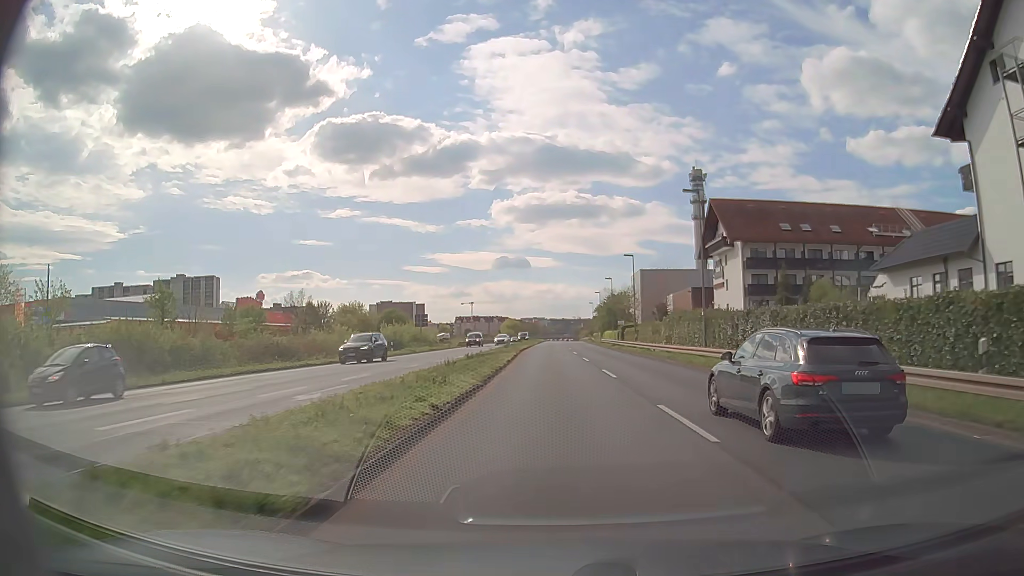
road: primary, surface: asphalt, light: Day
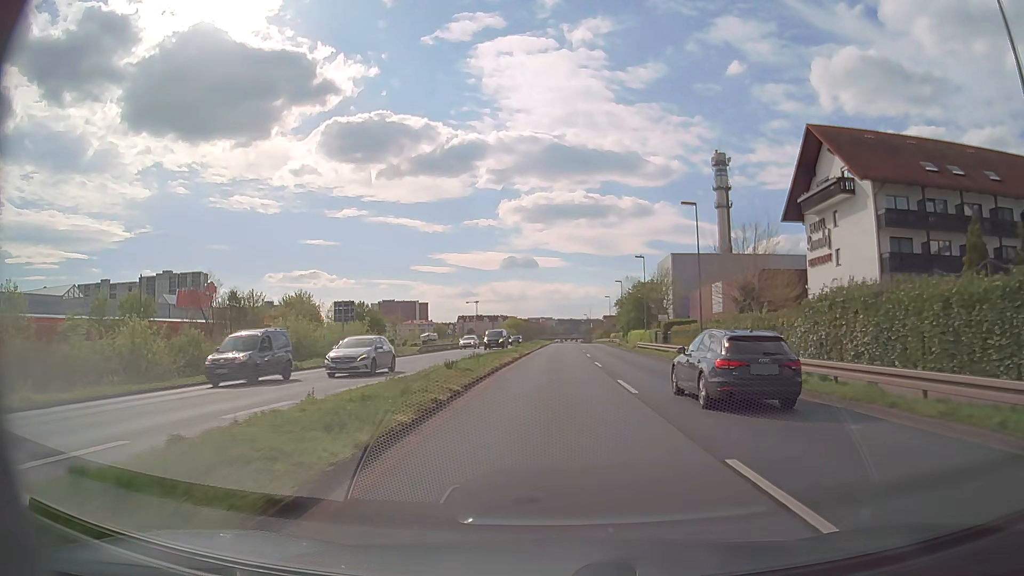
(-0.1, +30.7) m; 0°
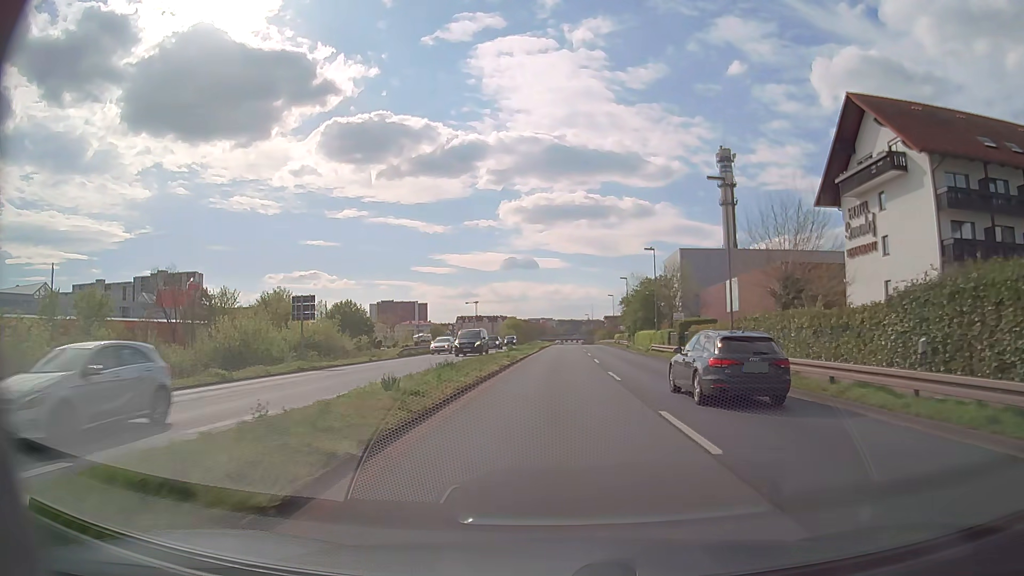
(0.0, +7.8) m; 0°
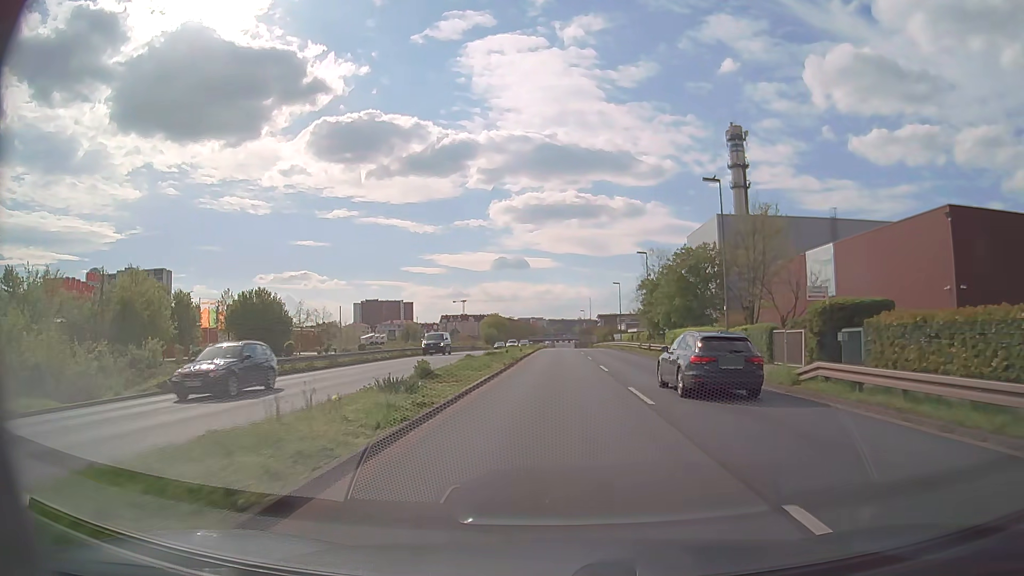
(+0.3, +31.7) m; +1°
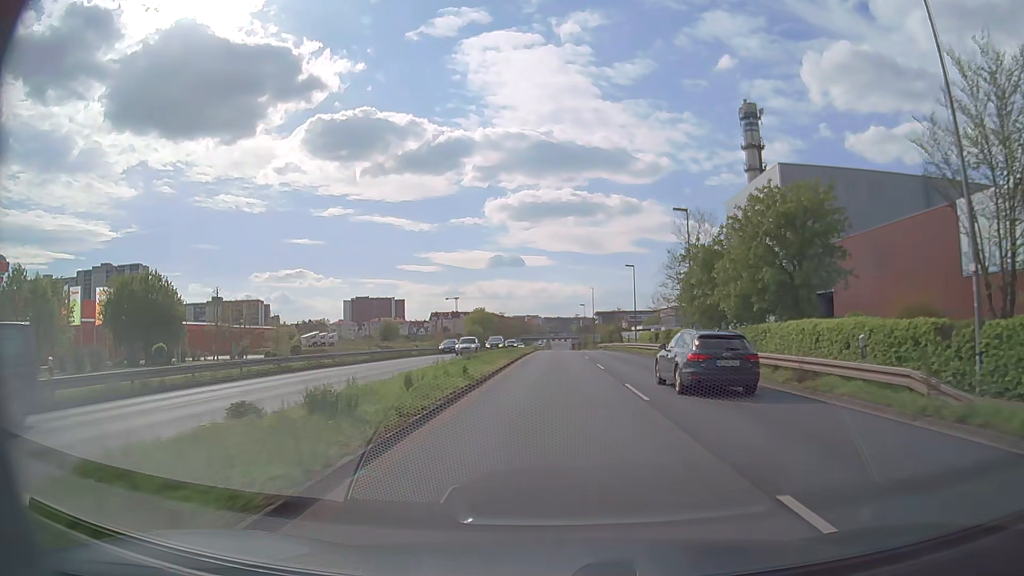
(+0.1, +24.2) m; 0°
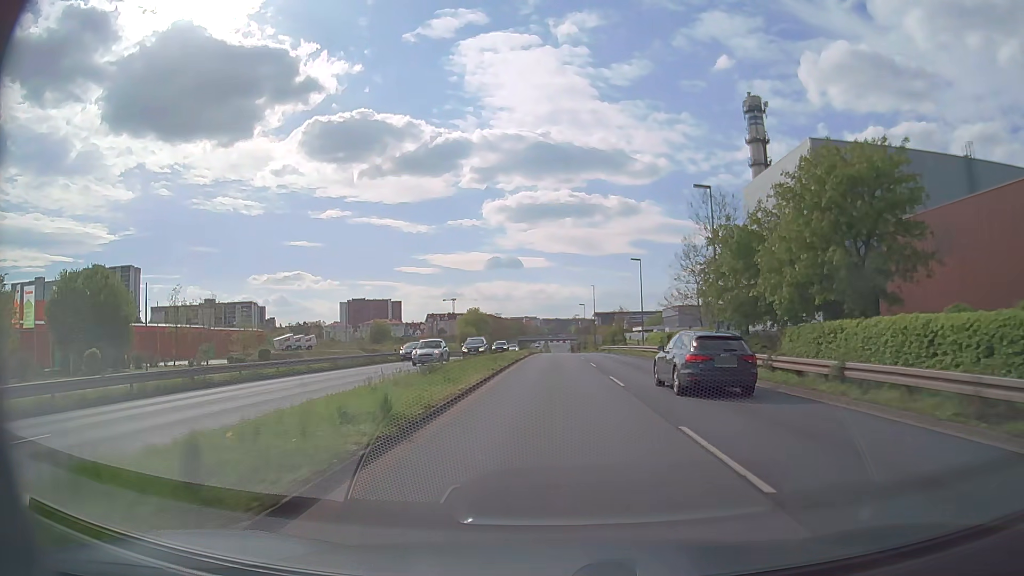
(0.0, +8.0) m; 0°
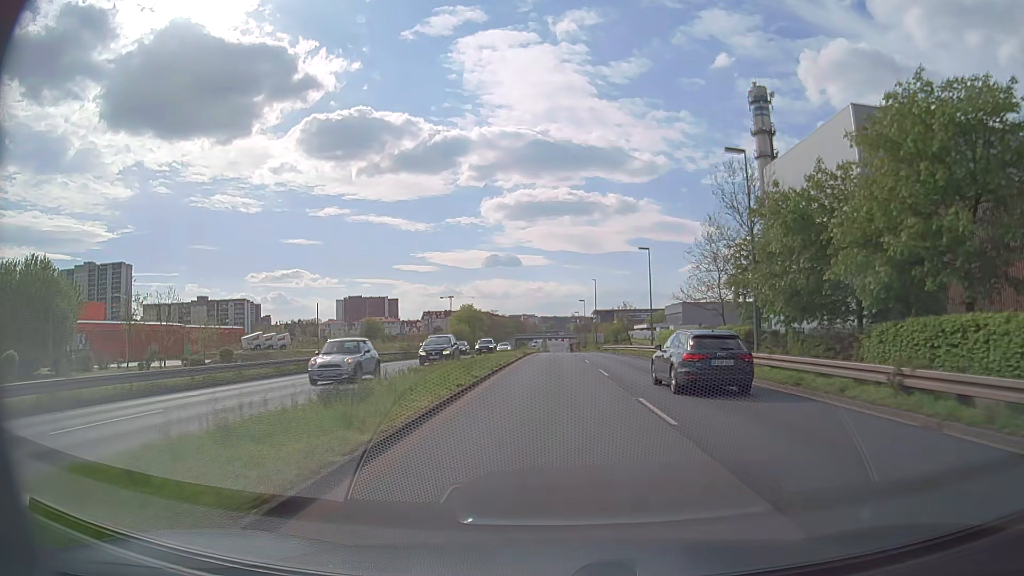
(0.0, +7.9) m; 0°
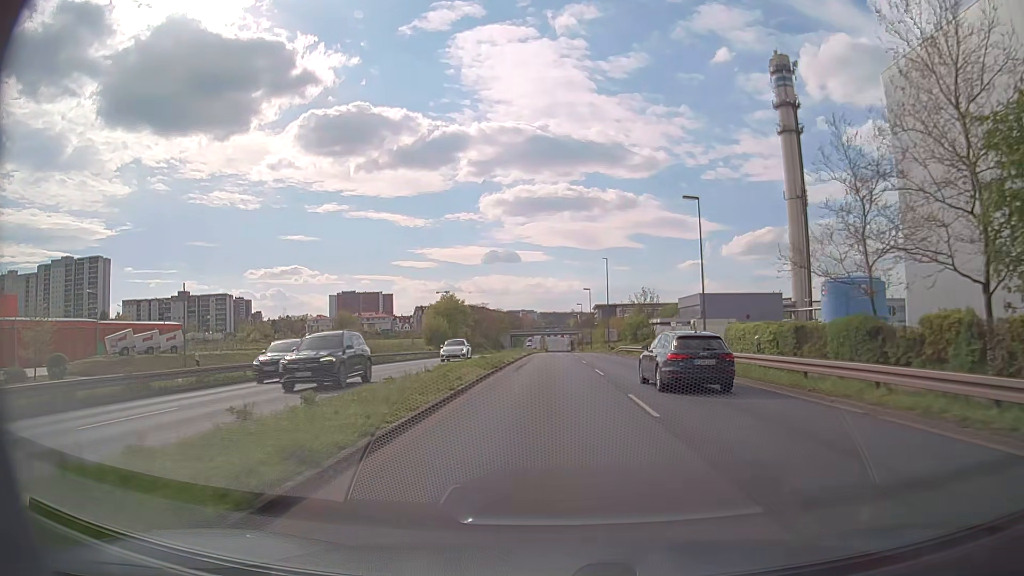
(+0.1, +23.3) m; 0°
(0, +10) (0, +20) (0, +30) (0, +40) (0, +50) (0, +60) (0, +70) (0, +80) (0, +90) (0, +100) m
